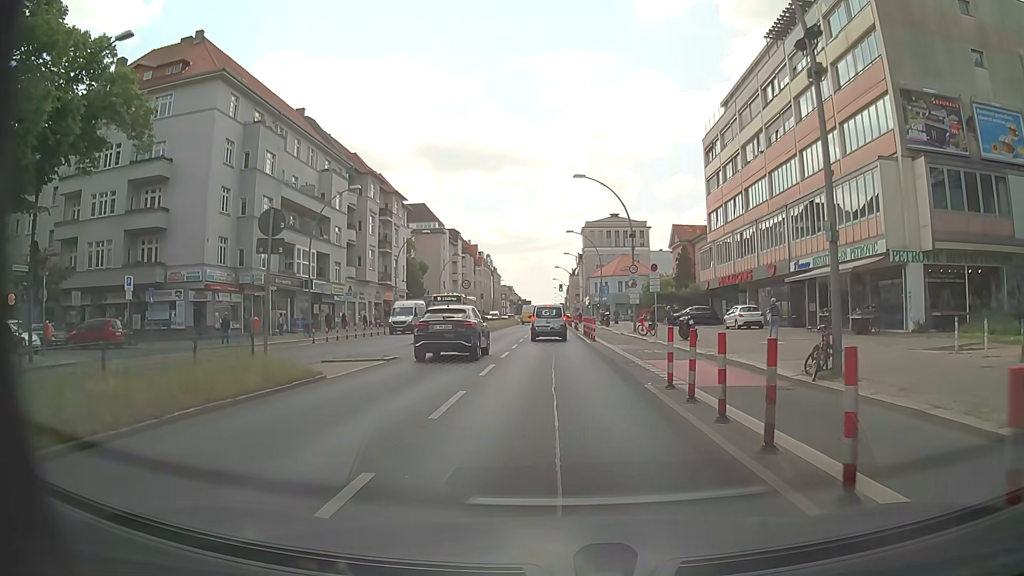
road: primary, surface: asphalt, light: Day
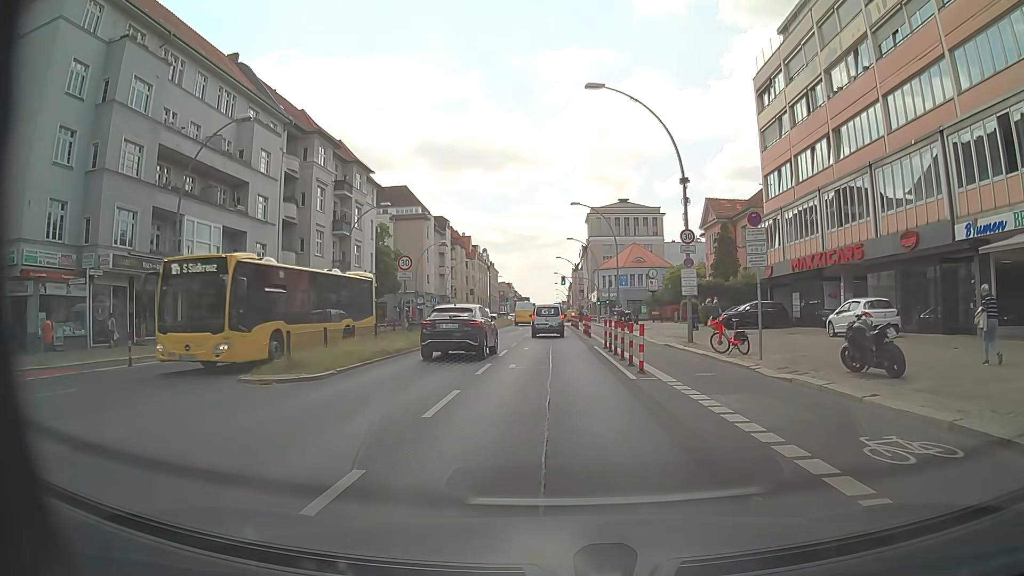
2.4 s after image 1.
(0.0, +17.8) m; 0°
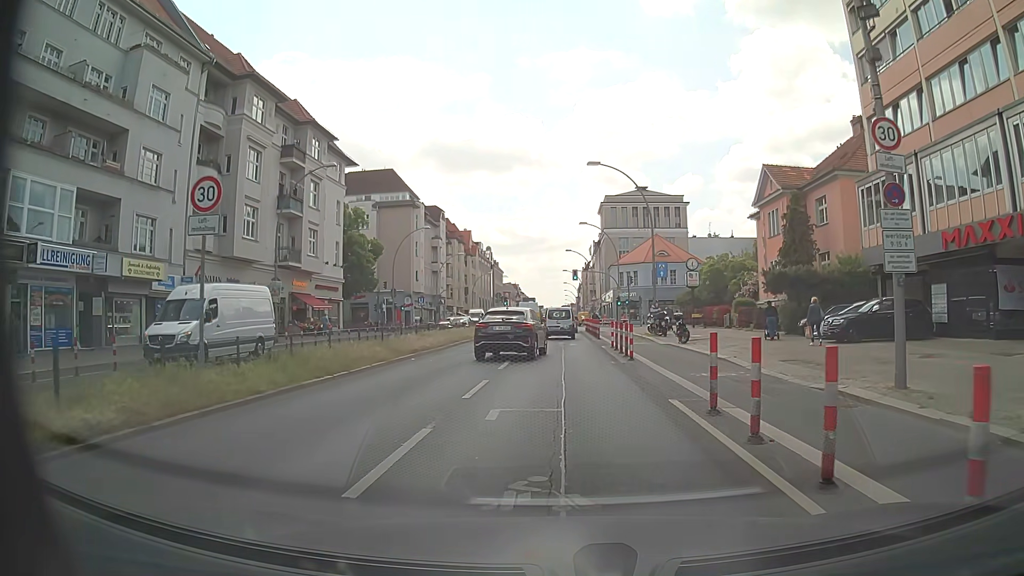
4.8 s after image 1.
(-0.2, +15.8) m; -1°
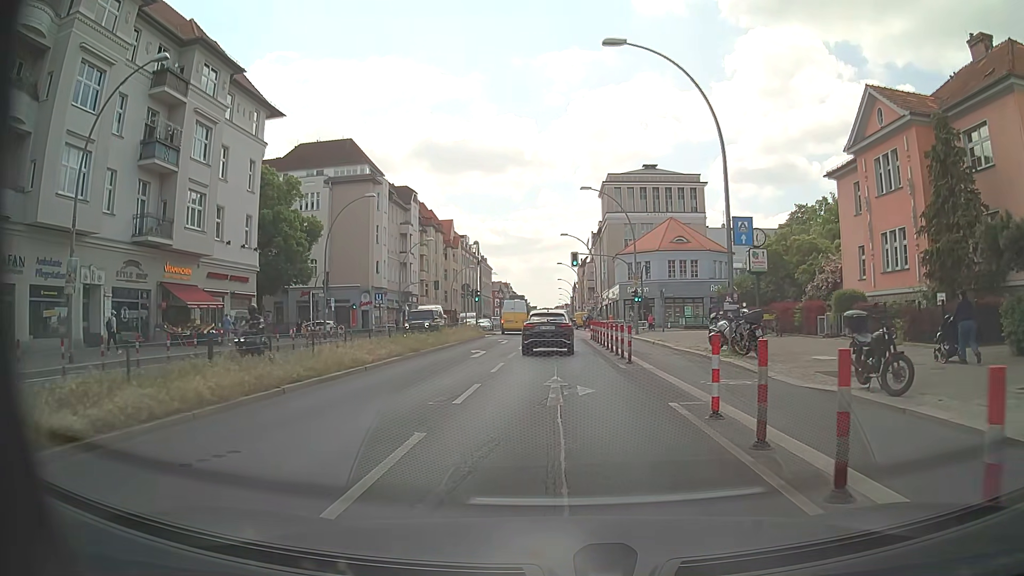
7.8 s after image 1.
(+0.1, +18.6) m; 0°
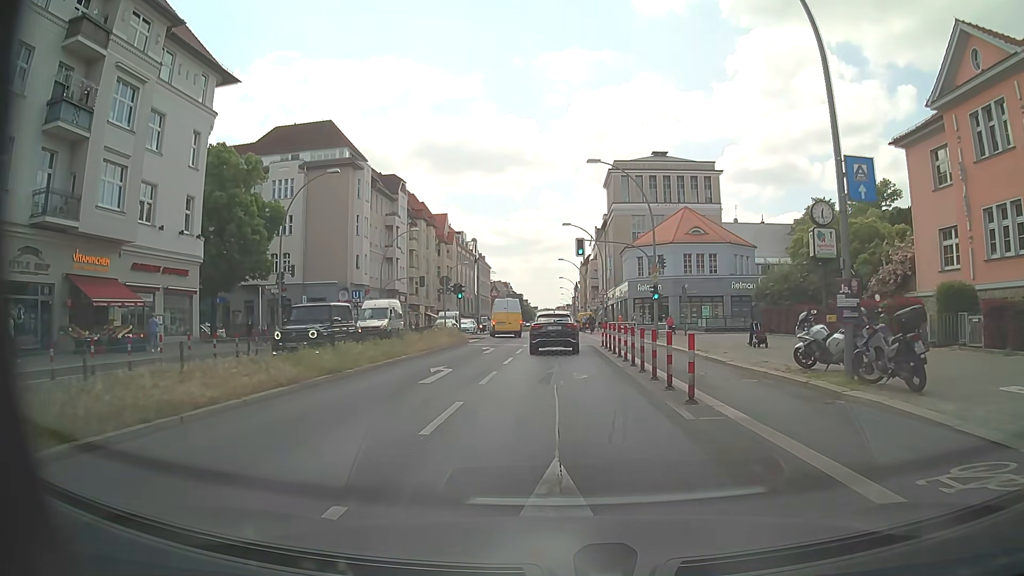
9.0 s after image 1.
(0.0, +8.8) m; +1°
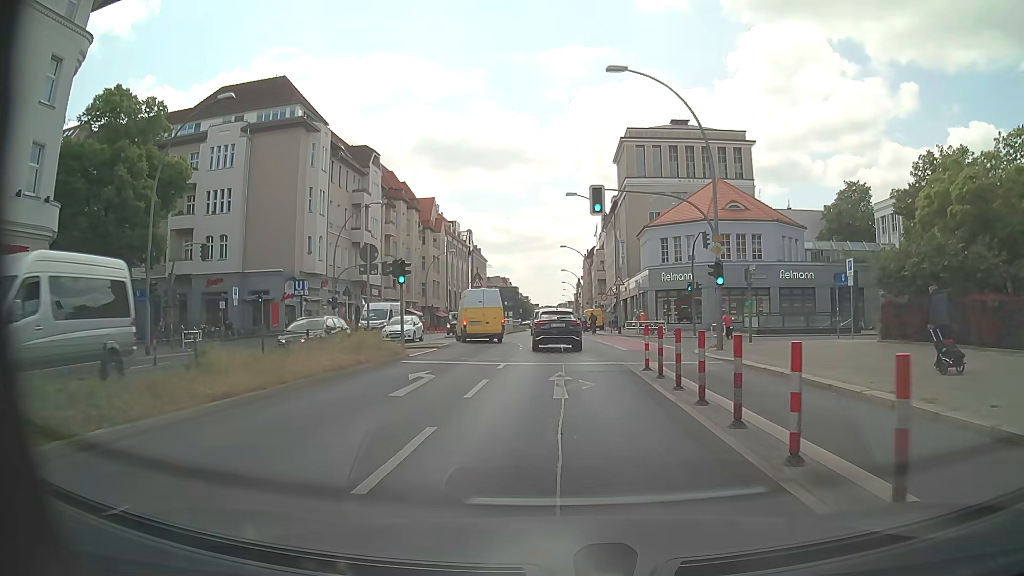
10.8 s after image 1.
(-0.1, +14.8) m; 0°
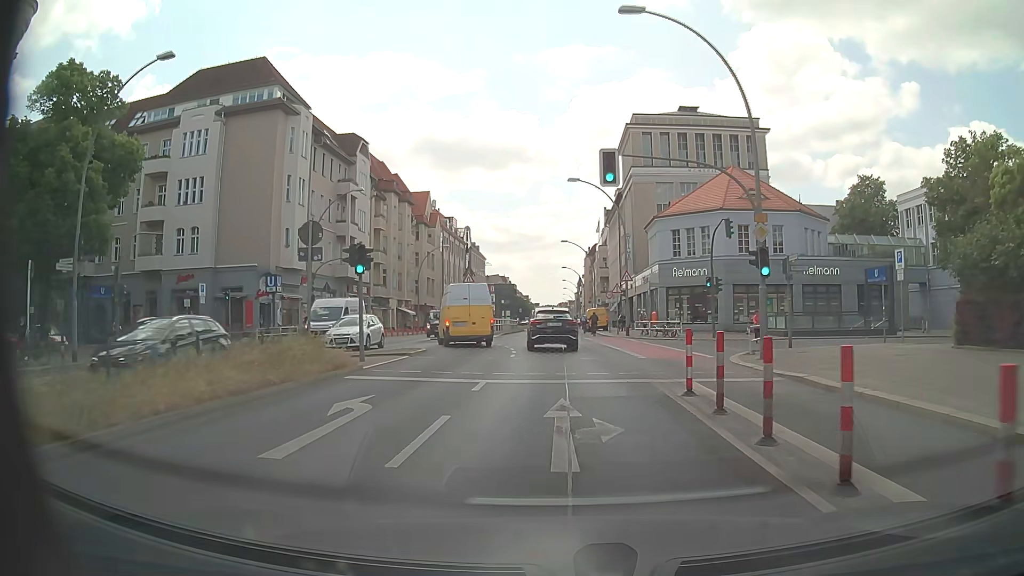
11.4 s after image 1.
(0.0, +5.1) m; 0°
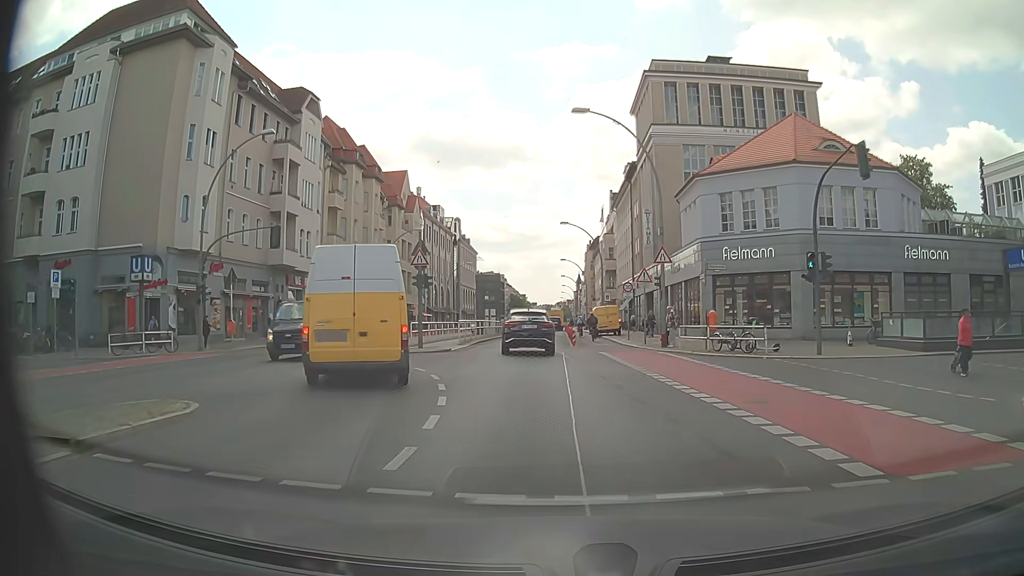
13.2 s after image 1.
(0.0, +15.4) m; 0°
(0, +10) (0, +20) (-1, +30) (-2, +40) (-2, +50) (-2, +60) (-3, +70) (-3, +80) (-3, +90) (-3, +100) m
